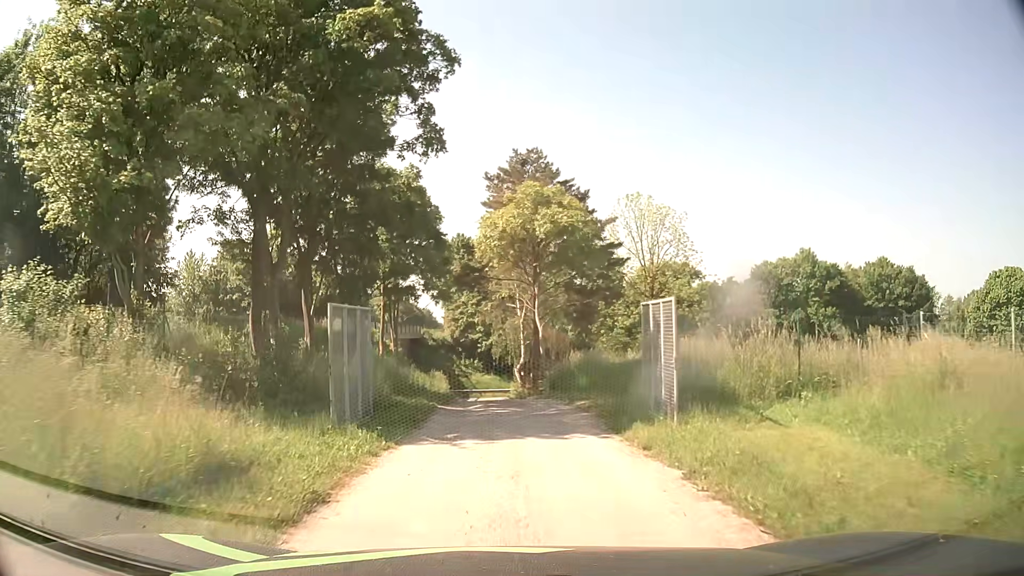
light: Day
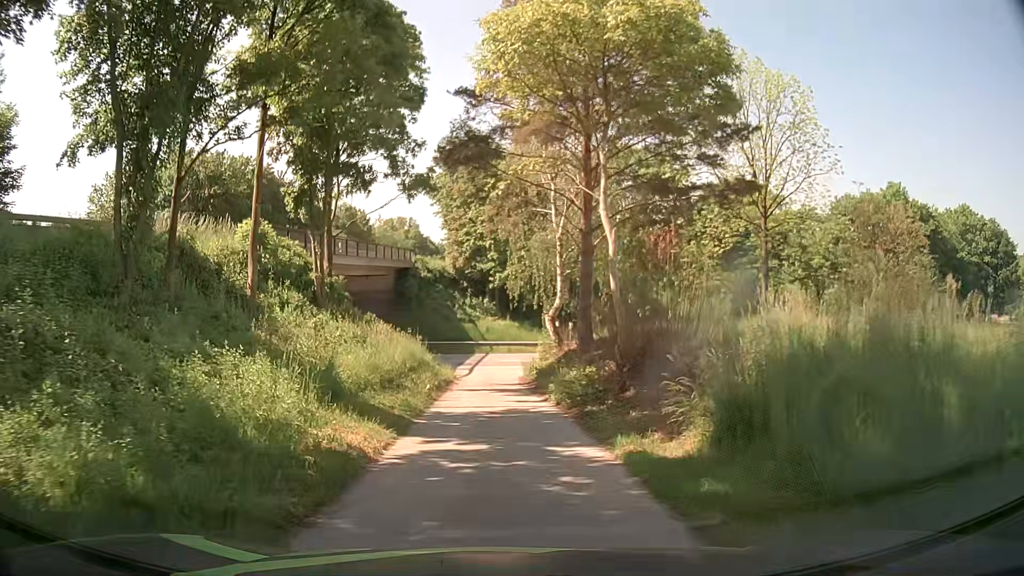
(-0.2, +21.1) m; -2°
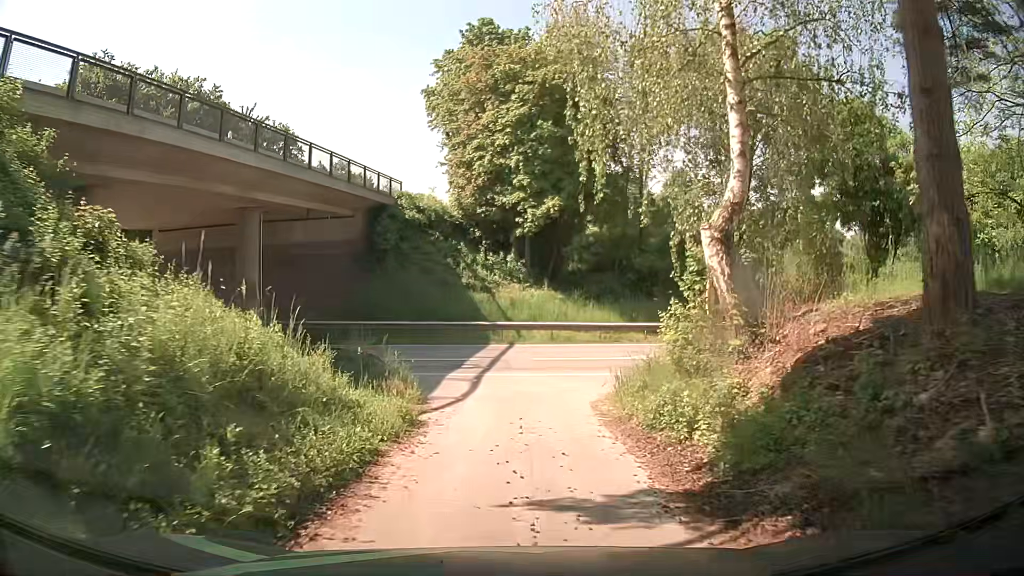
(-0.5, +21.3) m; -3°
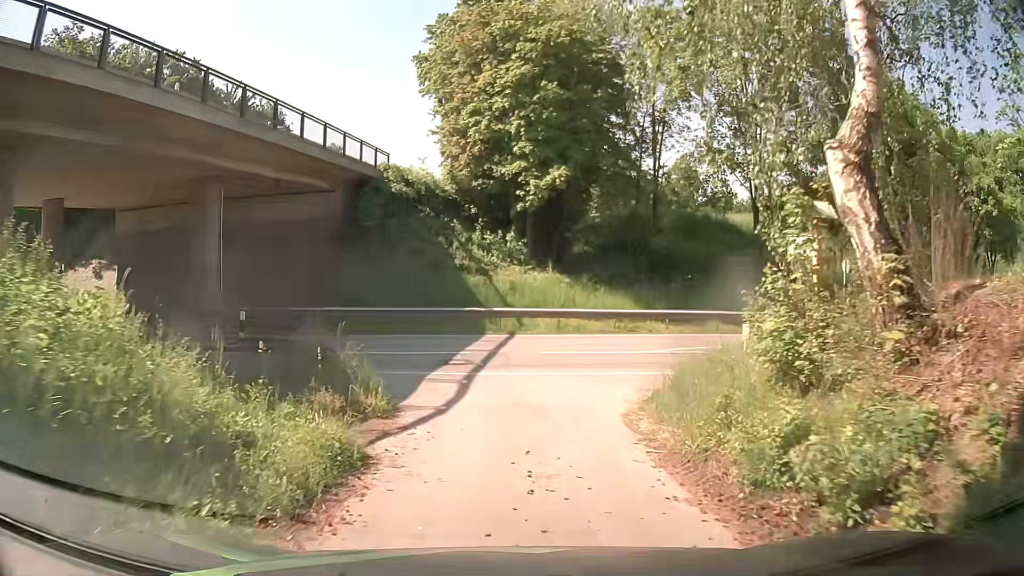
(0.0, +3.9) m; 0°
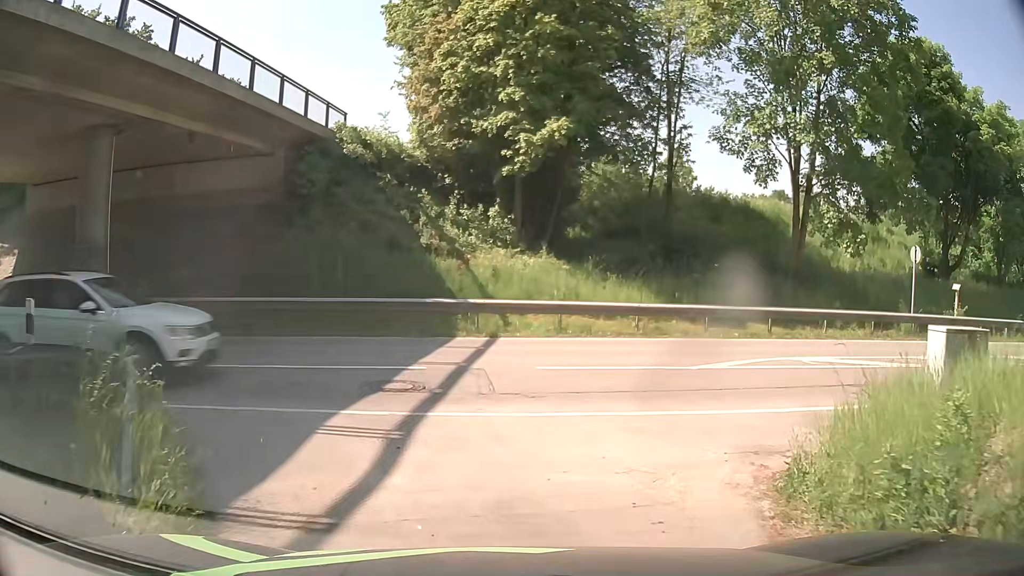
(+0.1, +6.4) m; +3°
